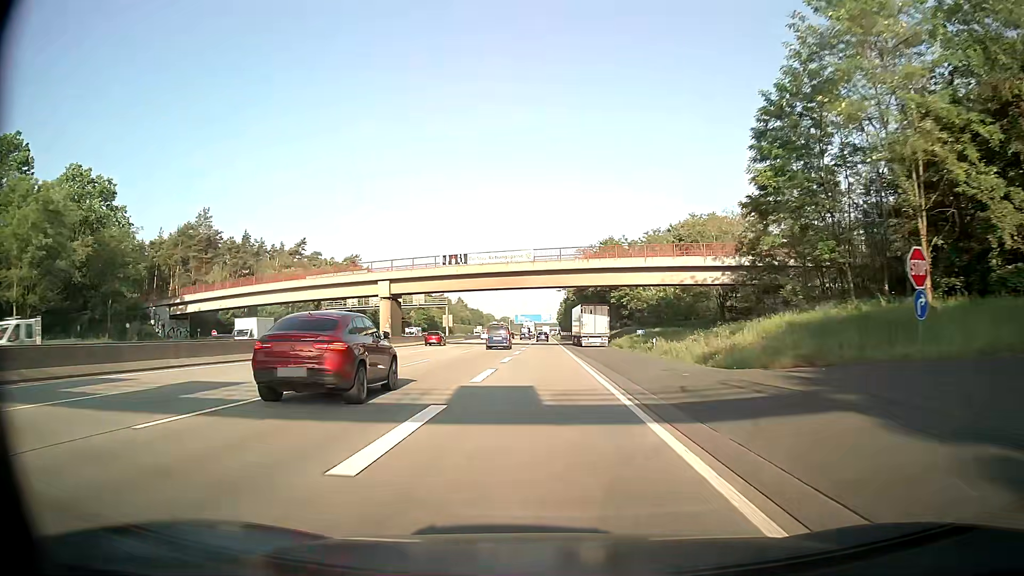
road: motorway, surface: asphalt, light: Day
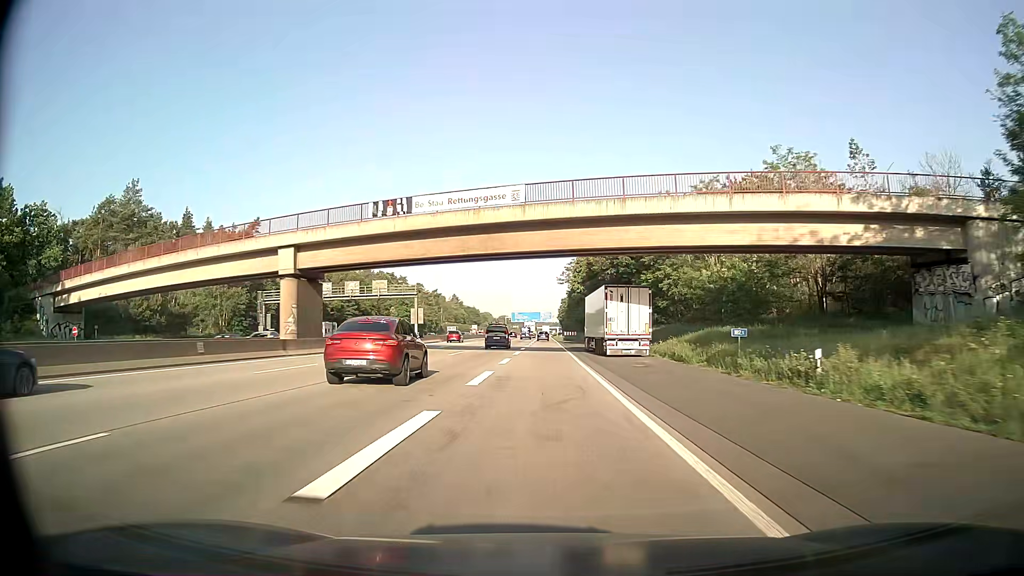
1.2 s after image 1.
(0.0, +25.1) m; 0°
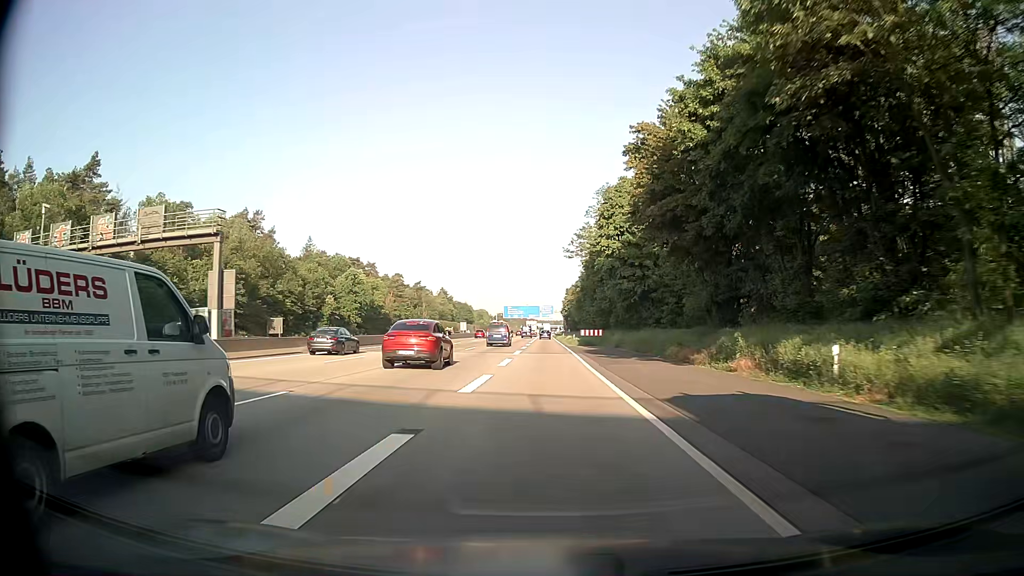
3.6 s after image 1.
(-0.2, +50.4) m; 0°
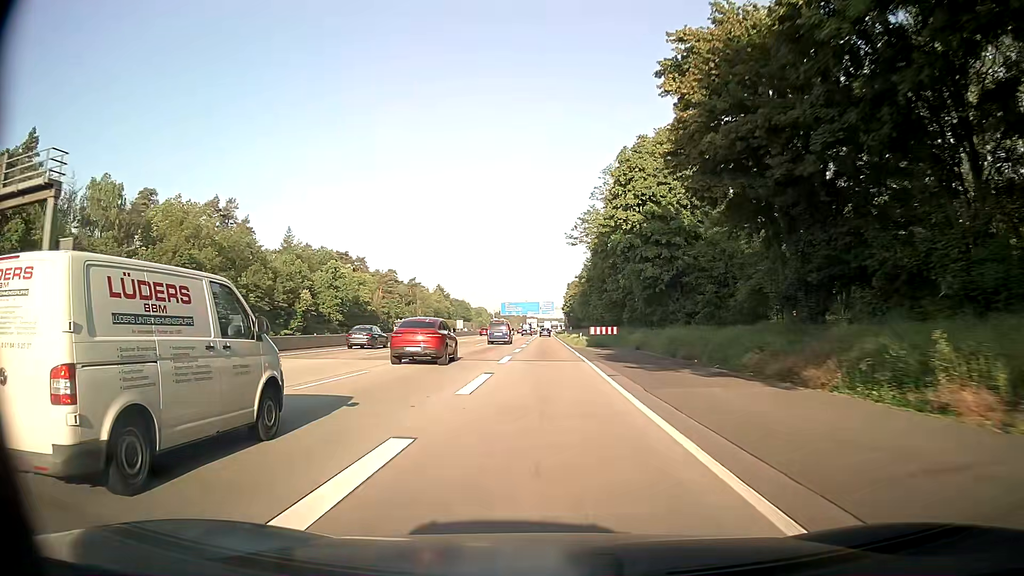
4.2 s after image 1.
(+0.1, +12.7) m; 0°
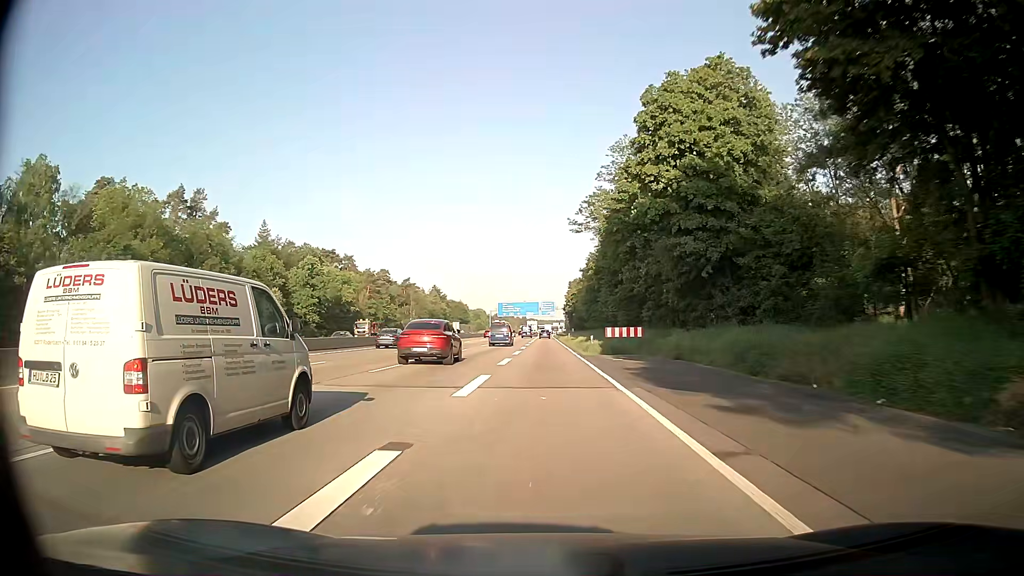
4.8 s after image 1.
(0.0, +12.7) m; 0°
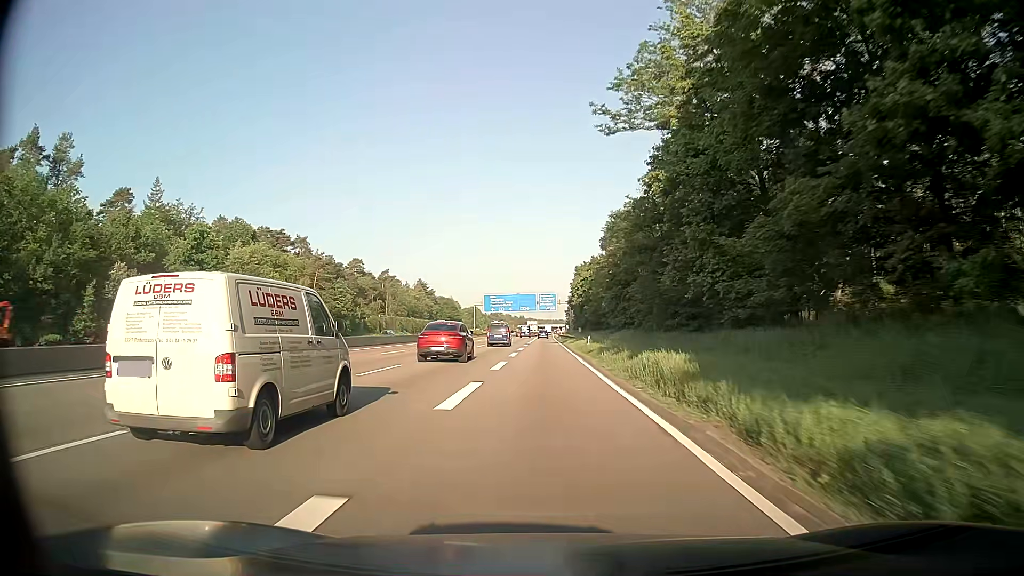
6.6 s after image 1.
(+0.1, +38.6) m; 0°
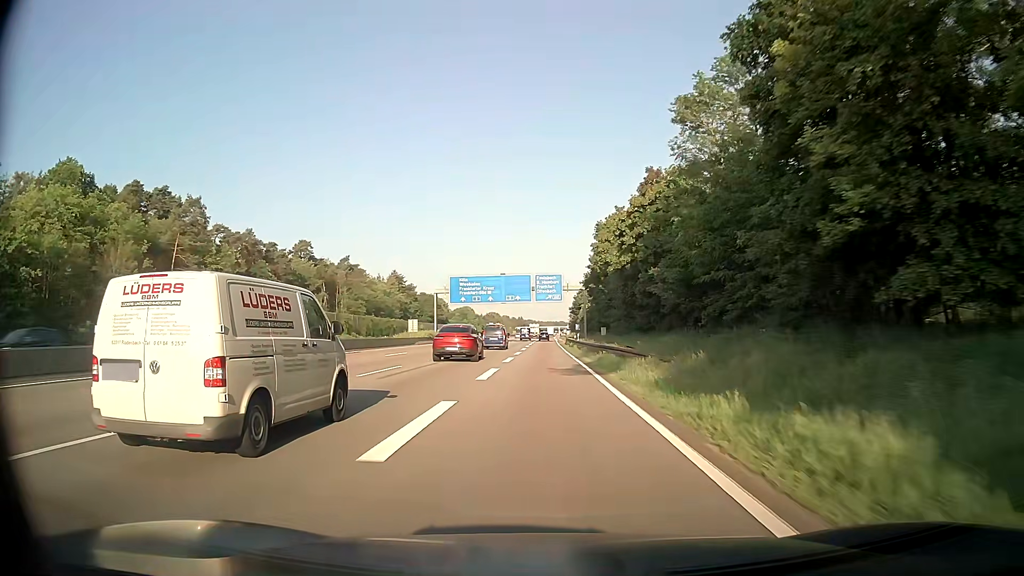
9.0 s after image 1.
(+0.1, +52.8) m; 0°
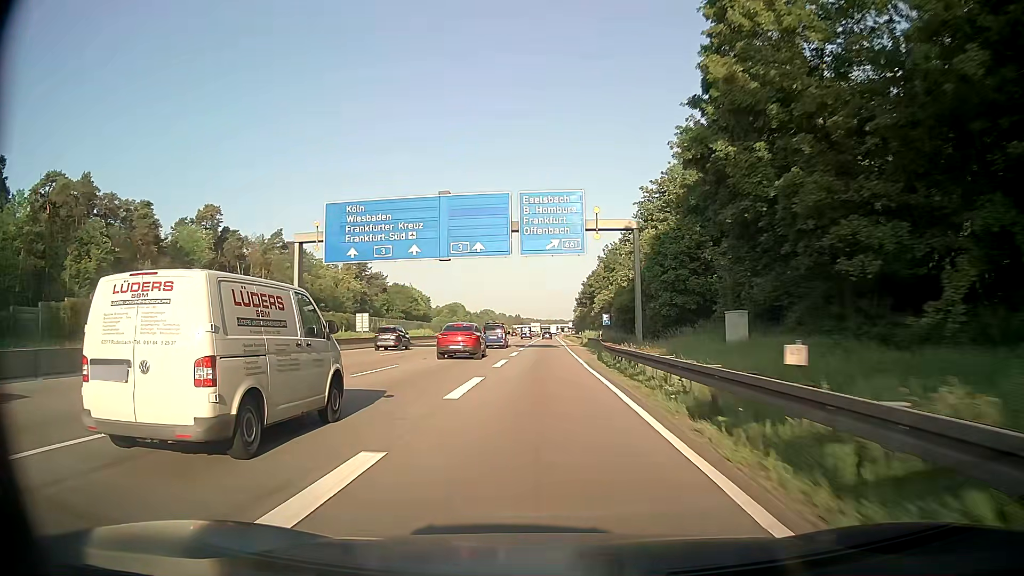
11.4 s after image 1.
(0.0, +54.2) m; 0°
(0, +10) (0, +20) (0, +30) (0, +40) (0, +50) (0, +60) (0, +70) (0, +80) (0, +90) (0, +100) m
